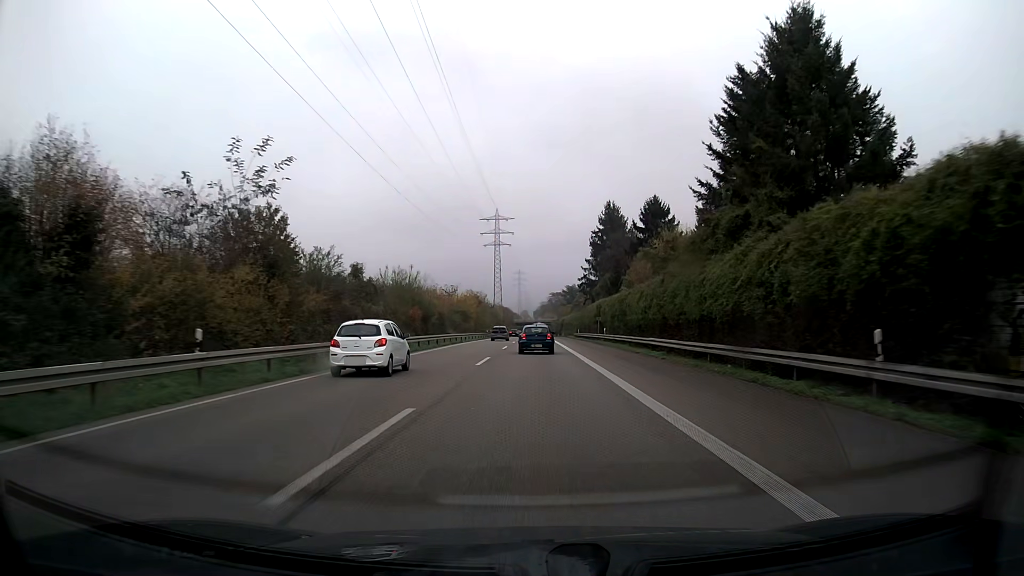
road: trunk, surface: asphalt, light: Day
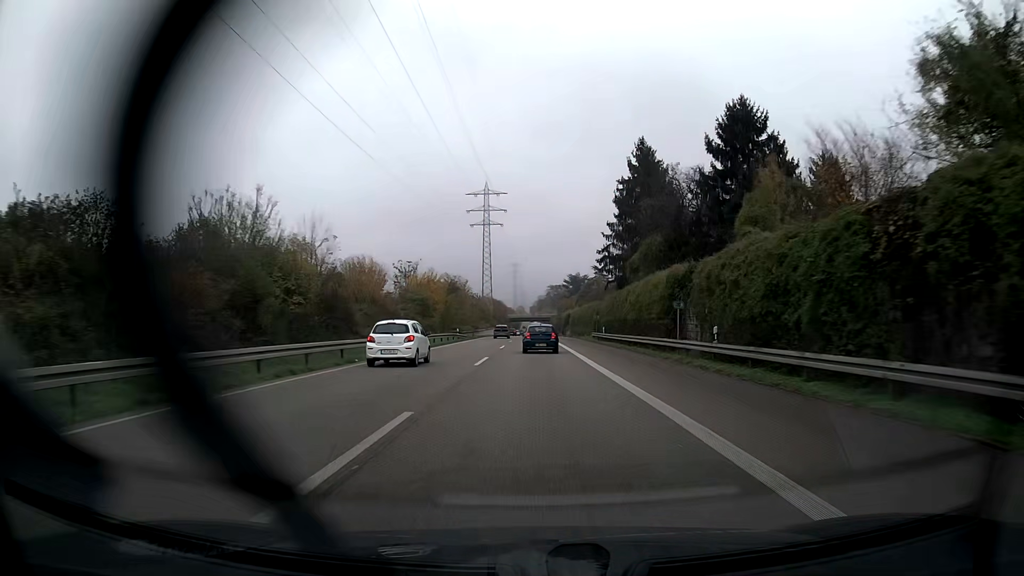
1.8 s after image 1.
(+0.1, +36.8) m; 0°
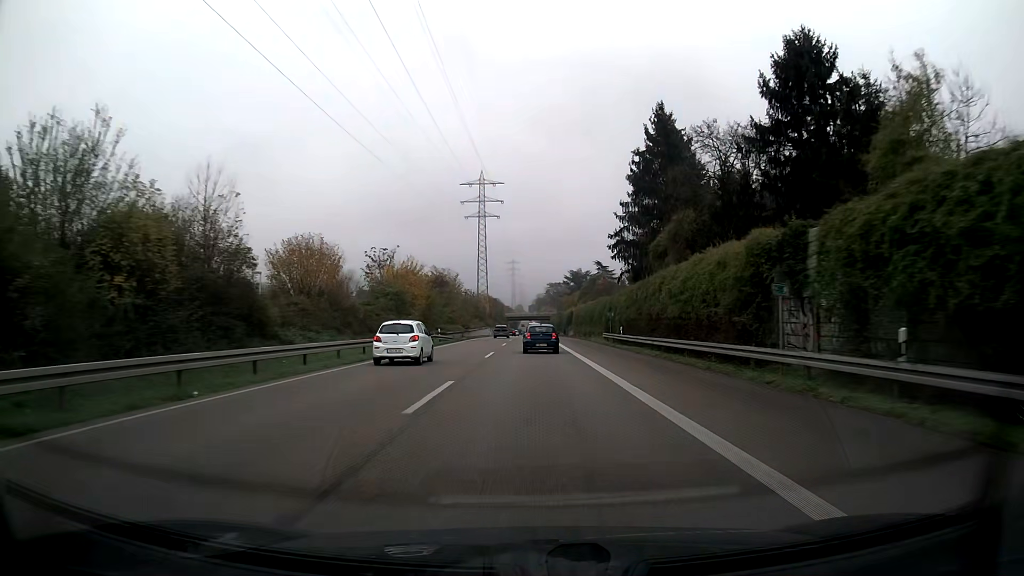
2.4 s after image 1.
(0.0, +12.4) m; 0°
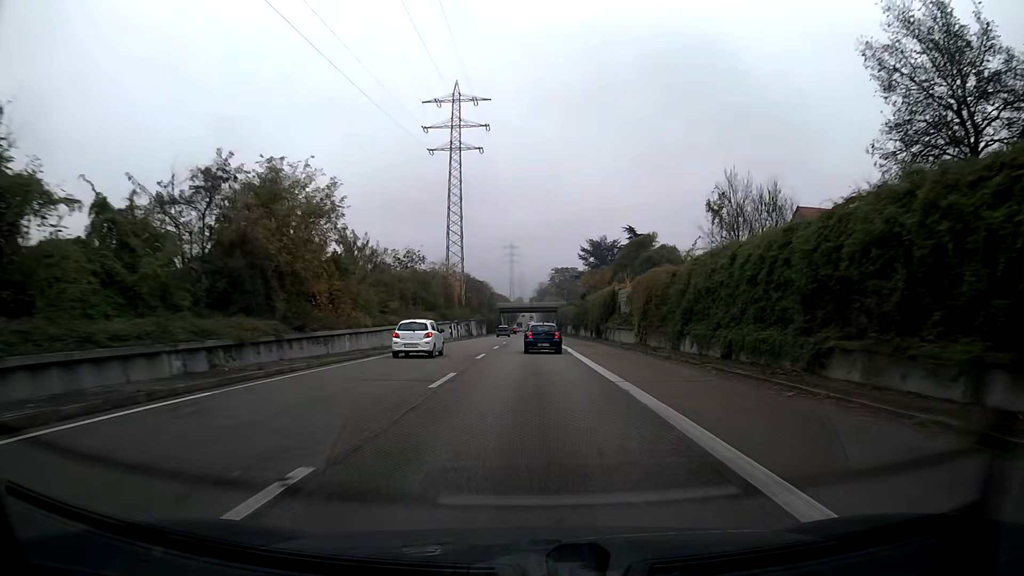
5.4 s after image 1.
(0.0, +62.3) m; 0°
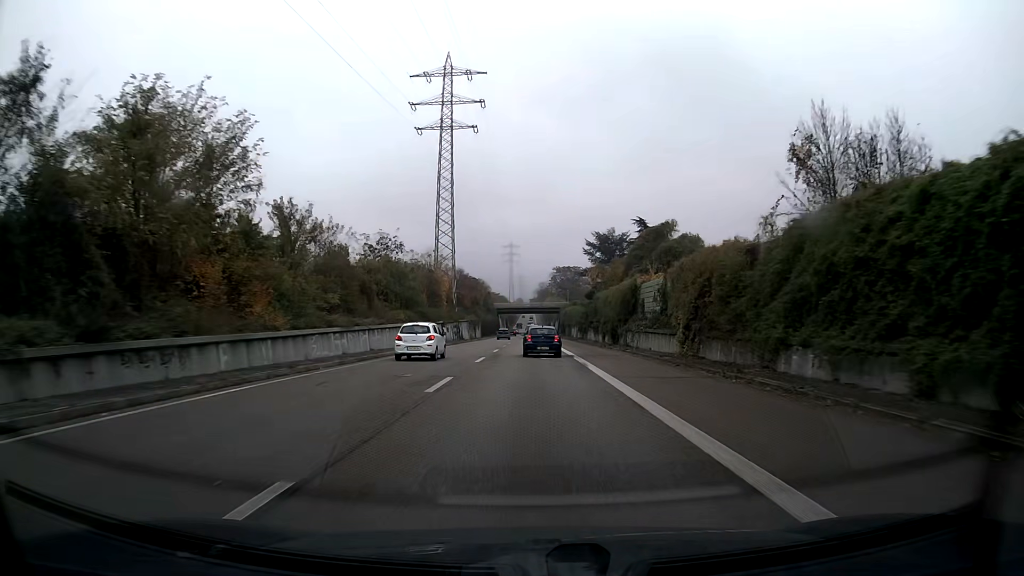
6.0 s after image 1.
(0.0, +12.6) m; 0°
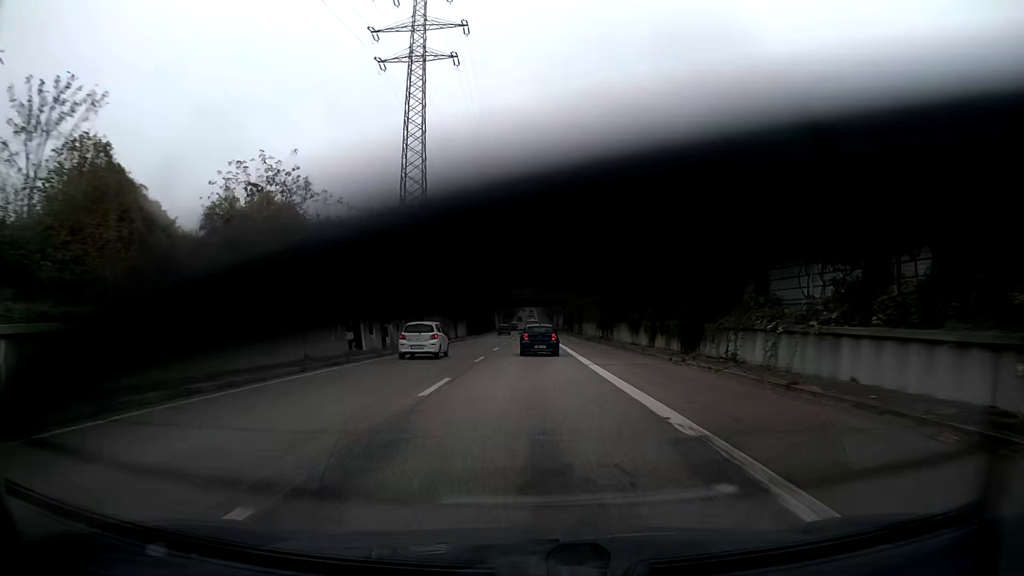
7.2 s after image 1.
(0.0, +25.1) m; 0°
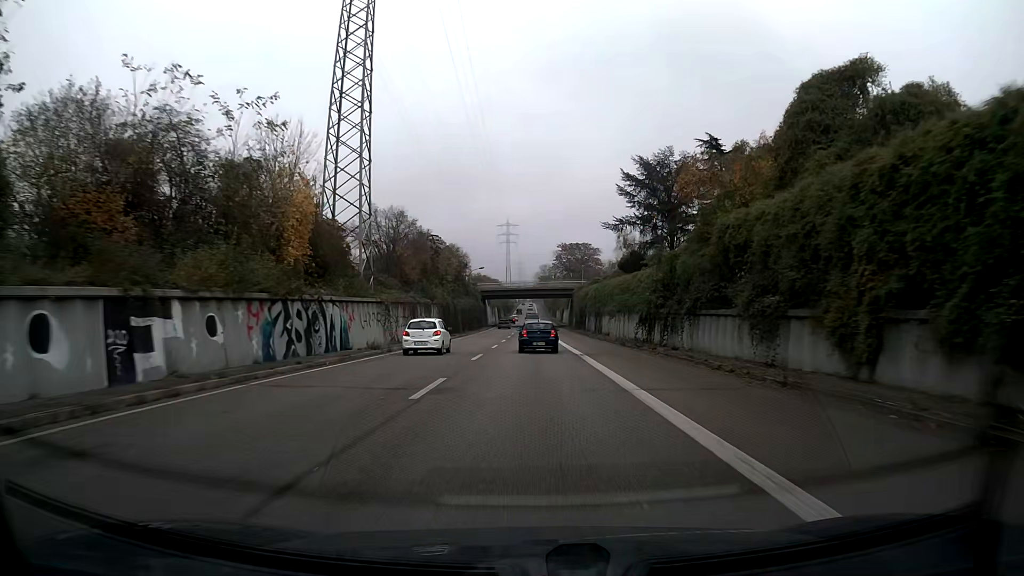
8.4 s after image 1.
(0.0, +24.9) m; 0°
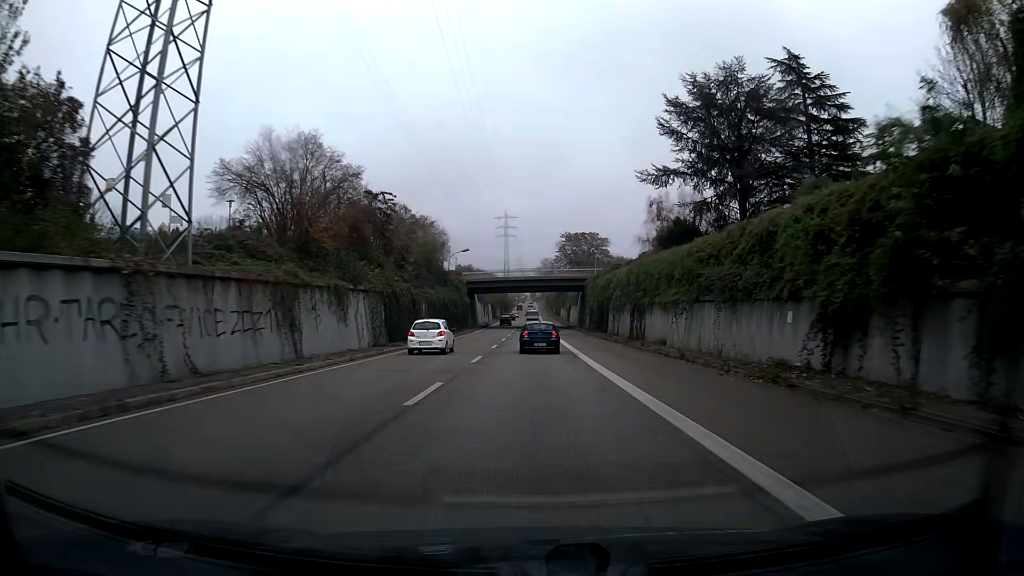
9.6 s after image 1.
(0.0, +24.8) m; 0°
